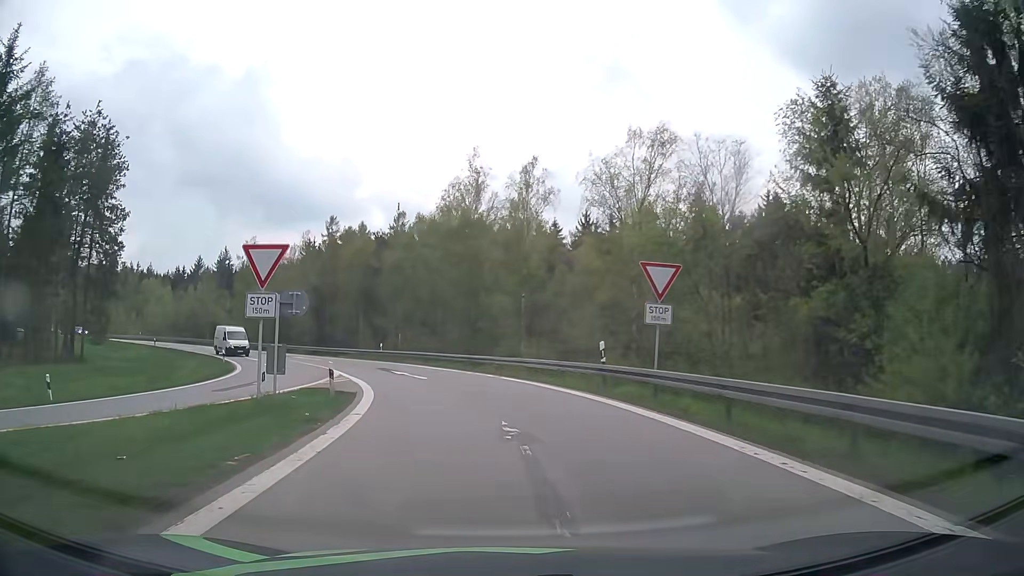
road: motorway_link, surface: asphalt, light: Day
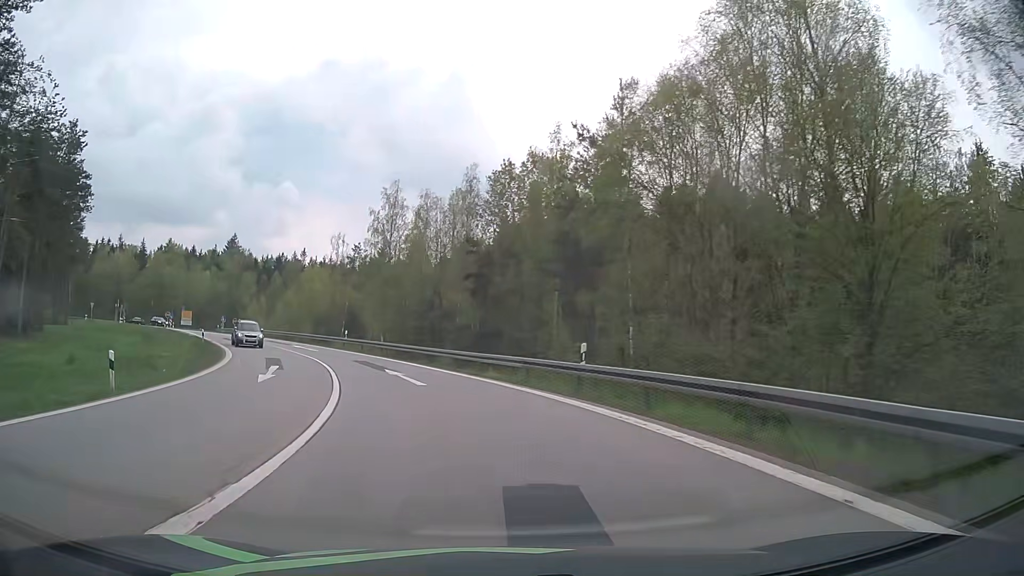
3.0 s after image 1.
(-4.8, +32.5) m; -18°
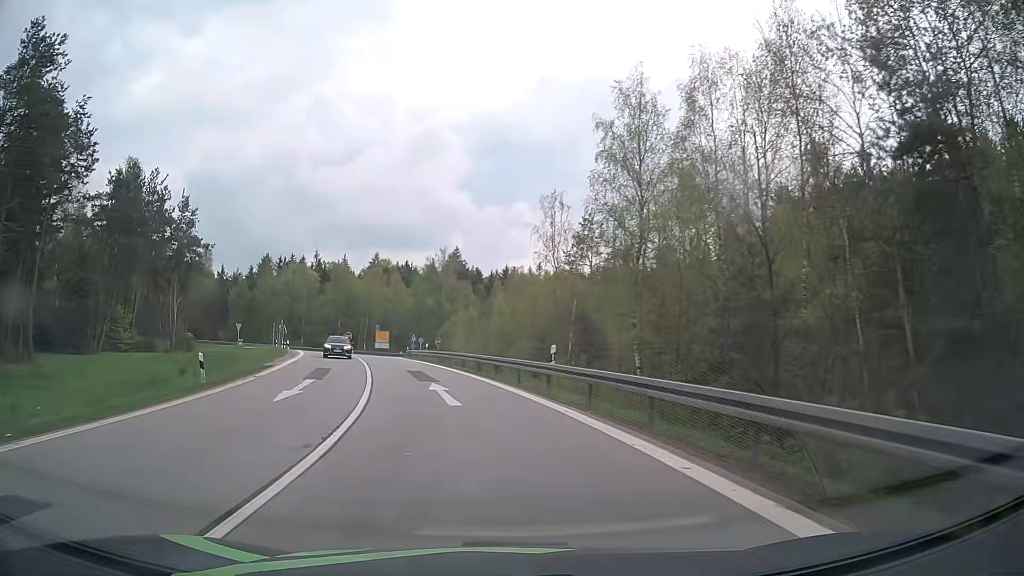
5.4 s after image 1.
(-4.8, +27.9) m; -20°
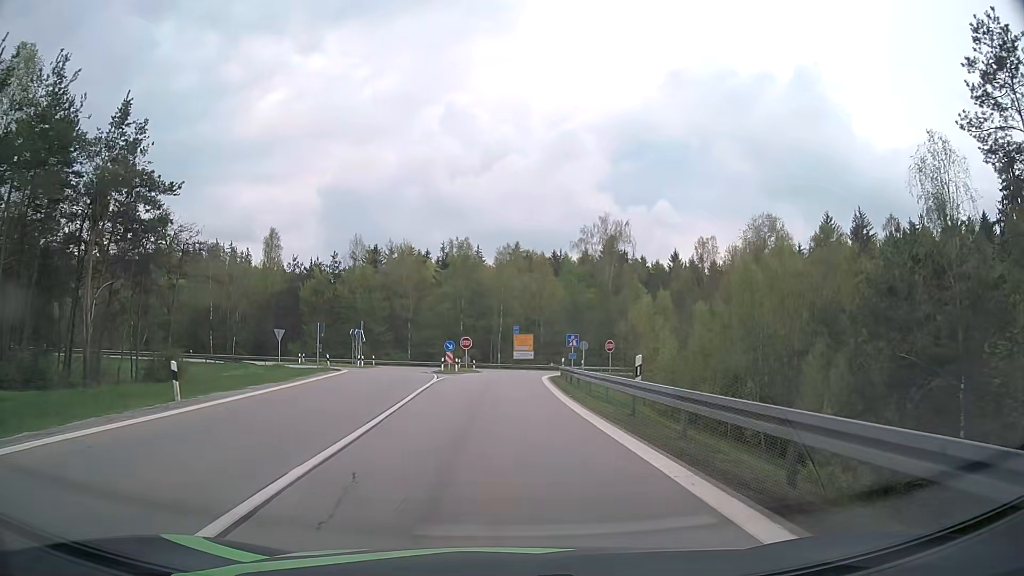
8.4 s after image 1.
(-5.5, +36.4) m; -13°
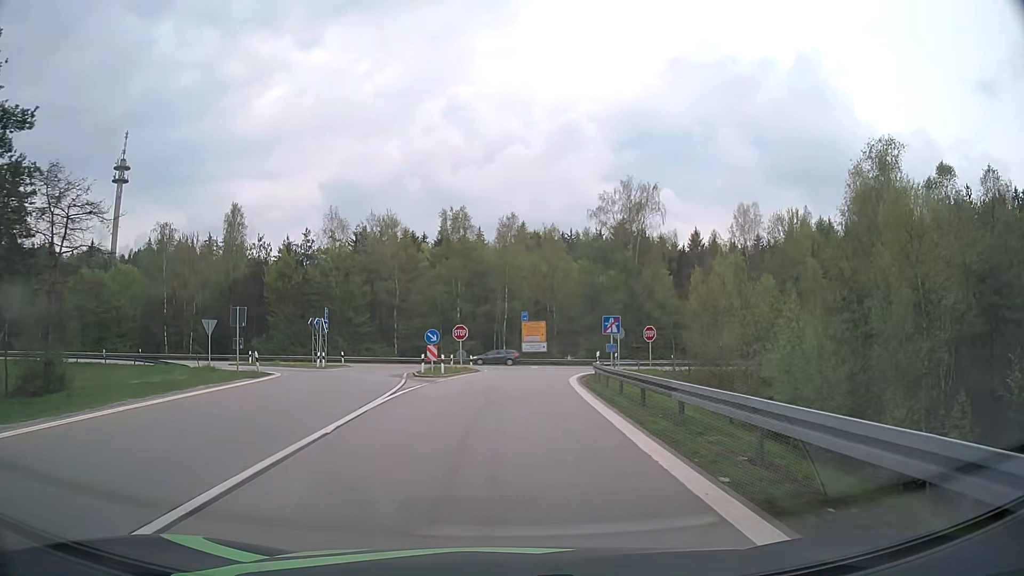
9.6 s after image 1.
(-0.1, +15.1) m; -1°
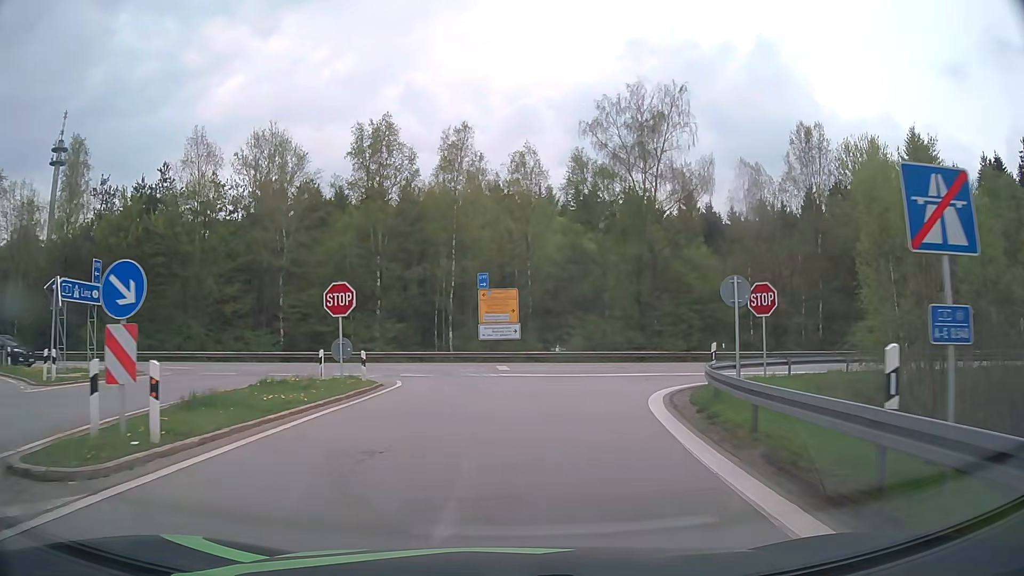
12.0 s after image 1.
(+0.5, +26.1) m; +3°
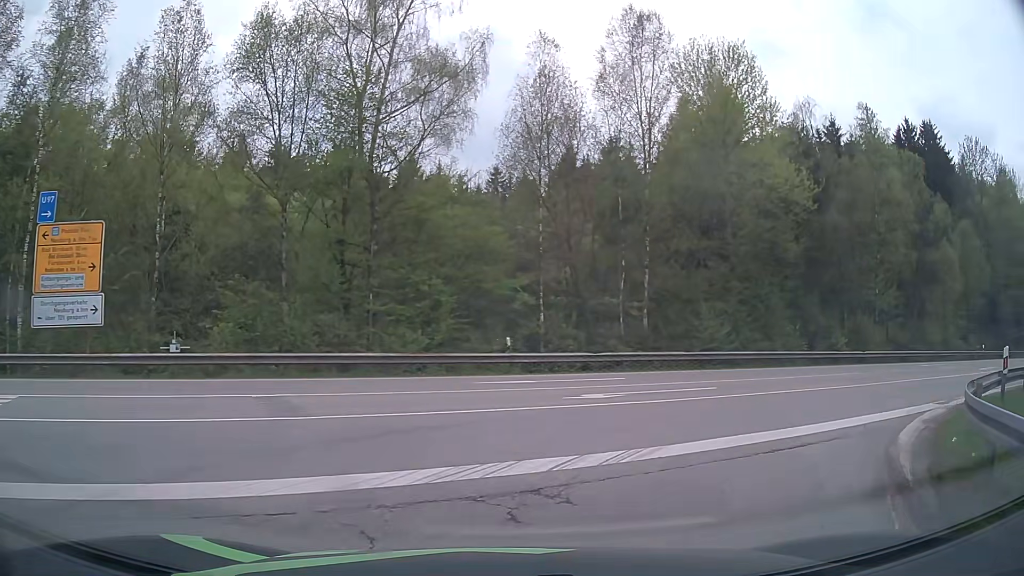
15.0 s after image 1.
(+3.2, +19.8) m; +25°
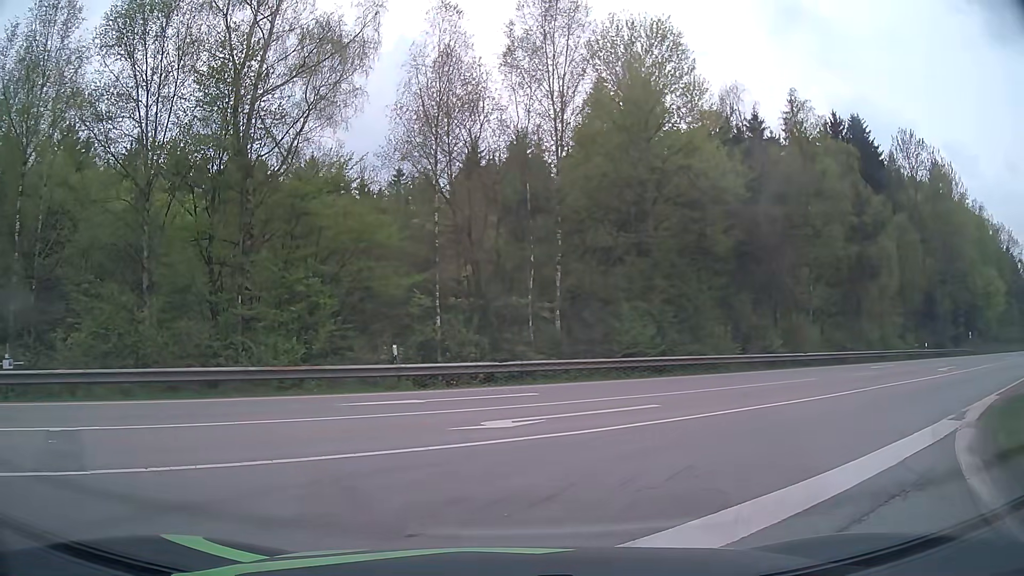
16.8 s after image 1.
(+0.2, +3.4) m; +7°
(+3, +9) (+10, +17) (+18, +23) (+26, +29) (+34, +35) (+42, +41) (+50, +47) (+58, +53) (+66, +59) (+74, +65) m
